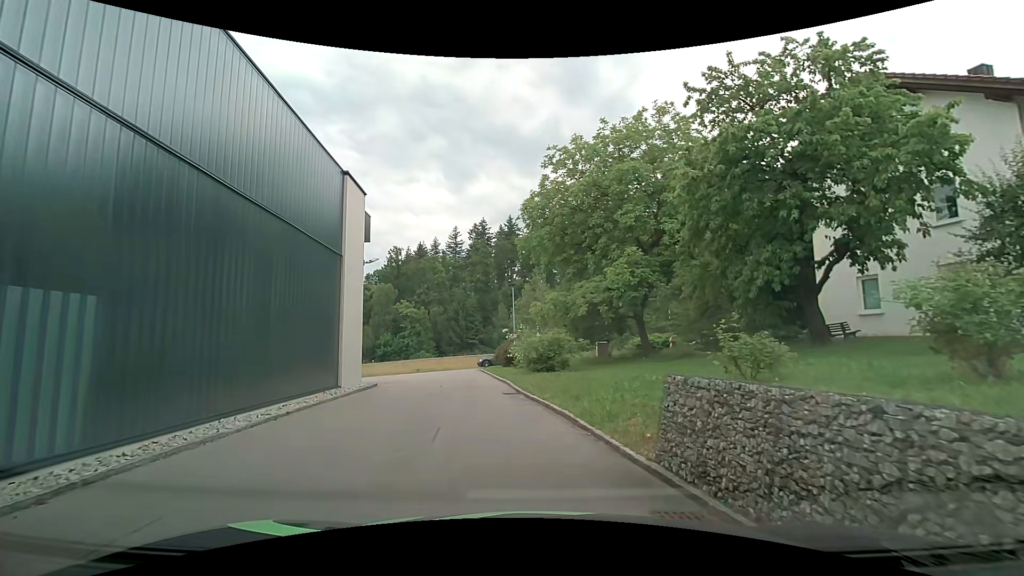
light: Day
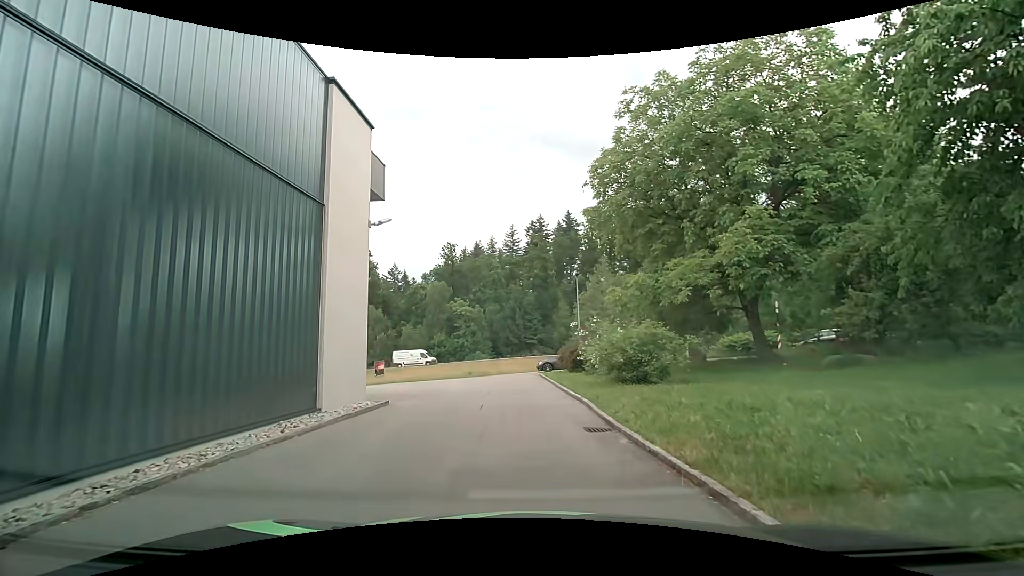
(-0.4, +6.7) m; -5°
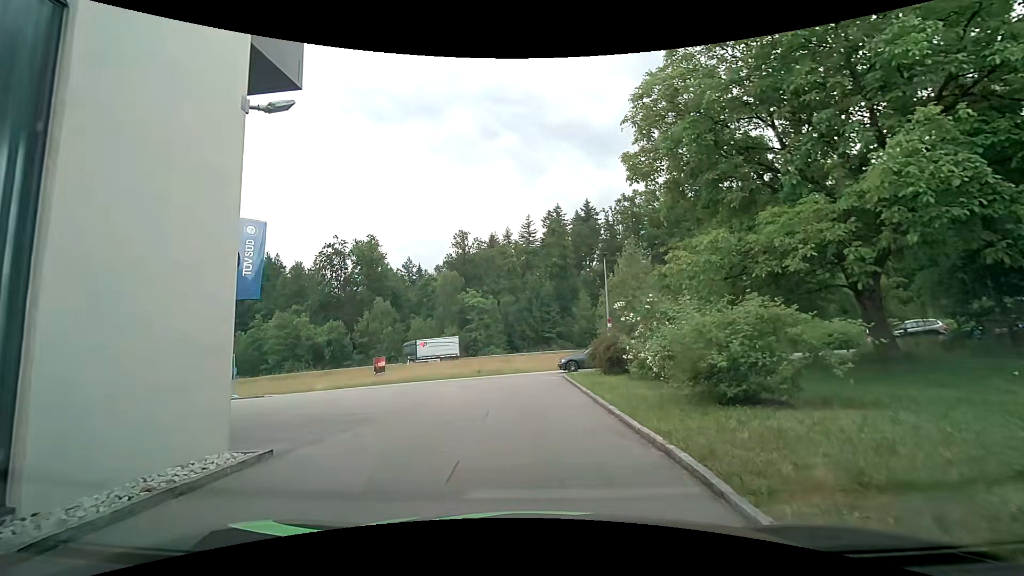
(-0.1, +6.6) m; -3°
